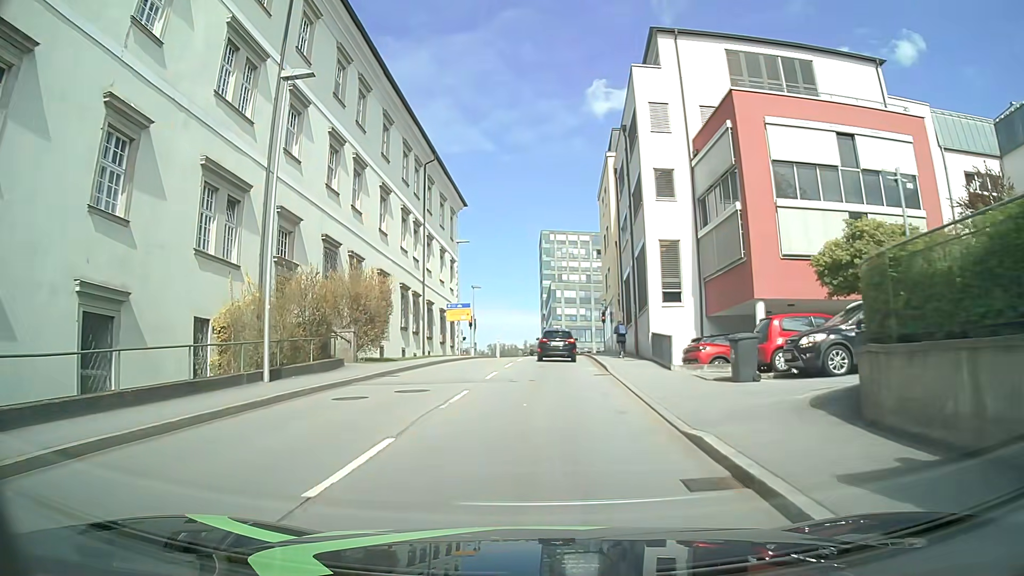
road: unclassified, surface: asphalt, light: Day
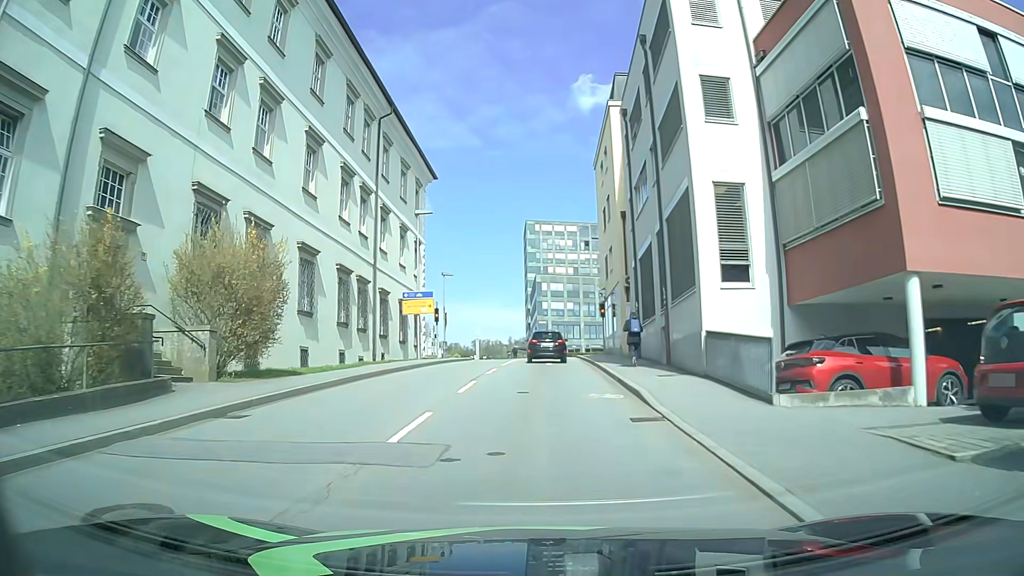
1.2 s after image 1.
(+0.2, +10.6) m; +1°
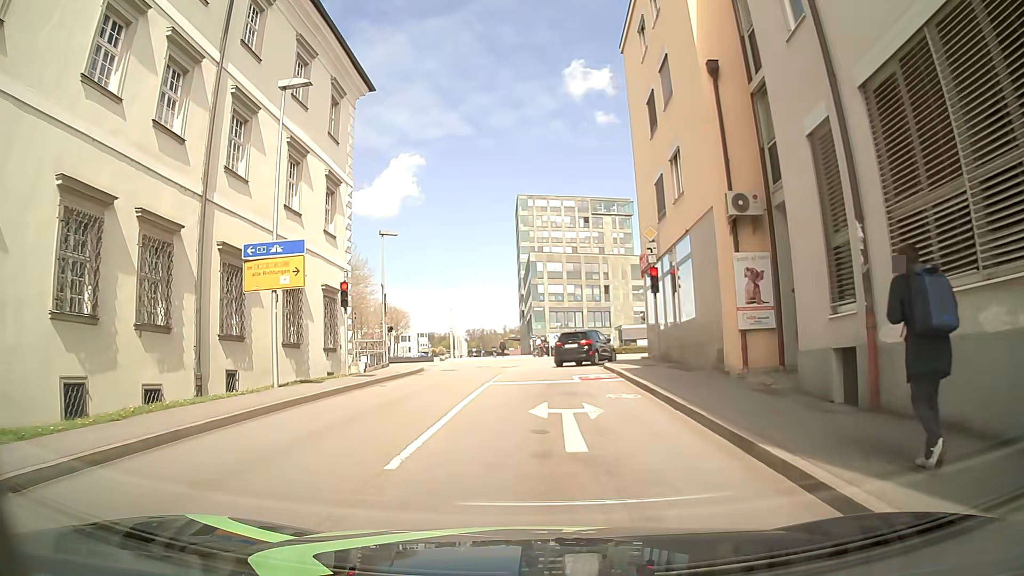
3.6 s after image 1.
(+0.3, +19.5) m; +3°
